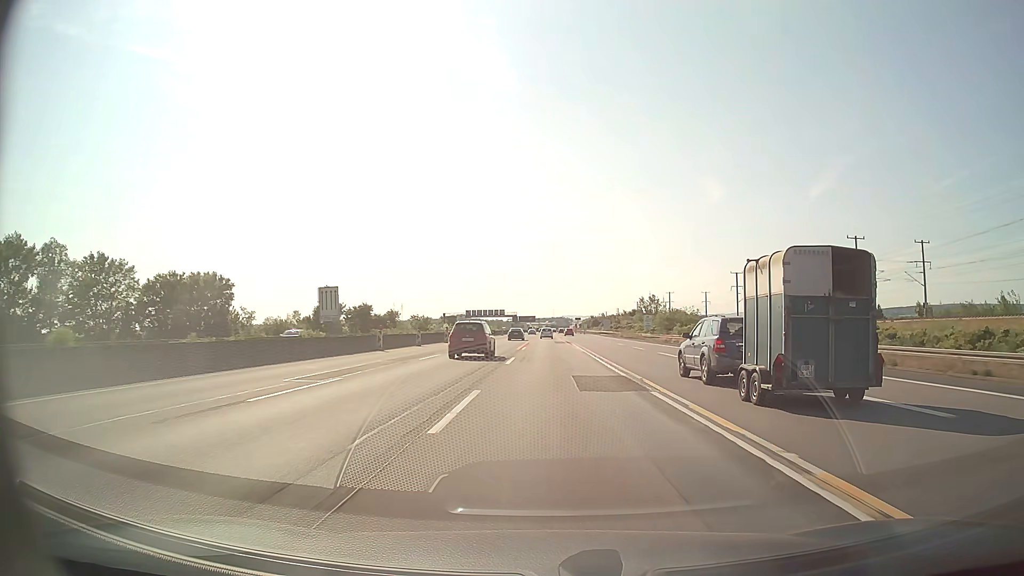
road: motorway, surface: asphalt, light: Day
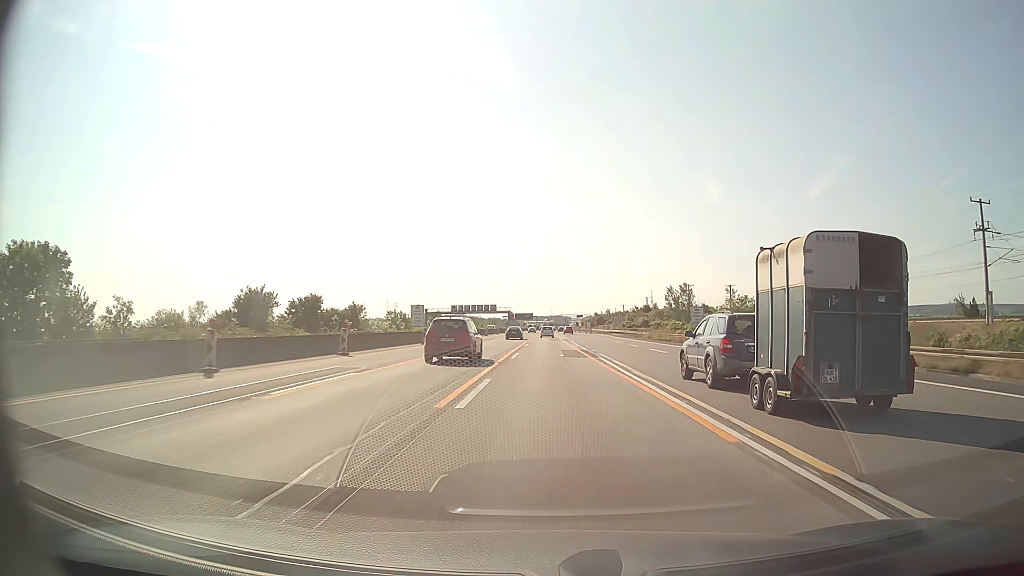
(0.0, +32.1) m; 0°
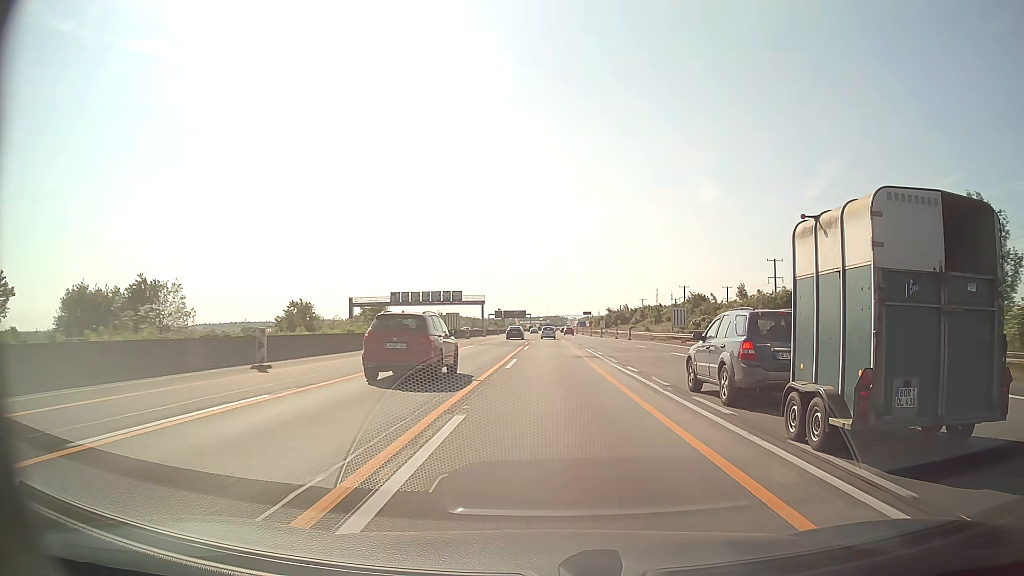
(+0.3, +75.5) m; 0°
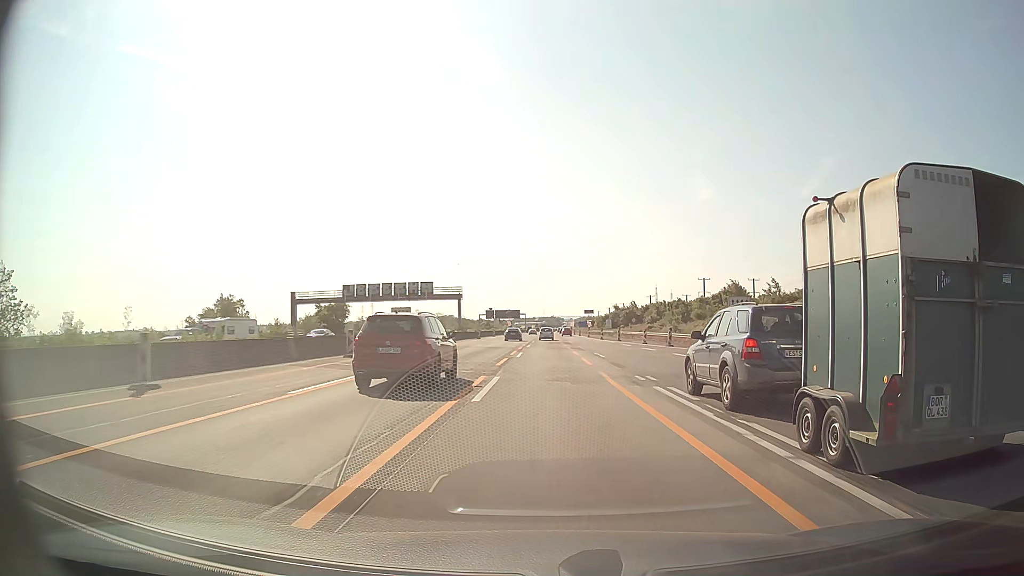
(+0.1, +27.8) m; 0°
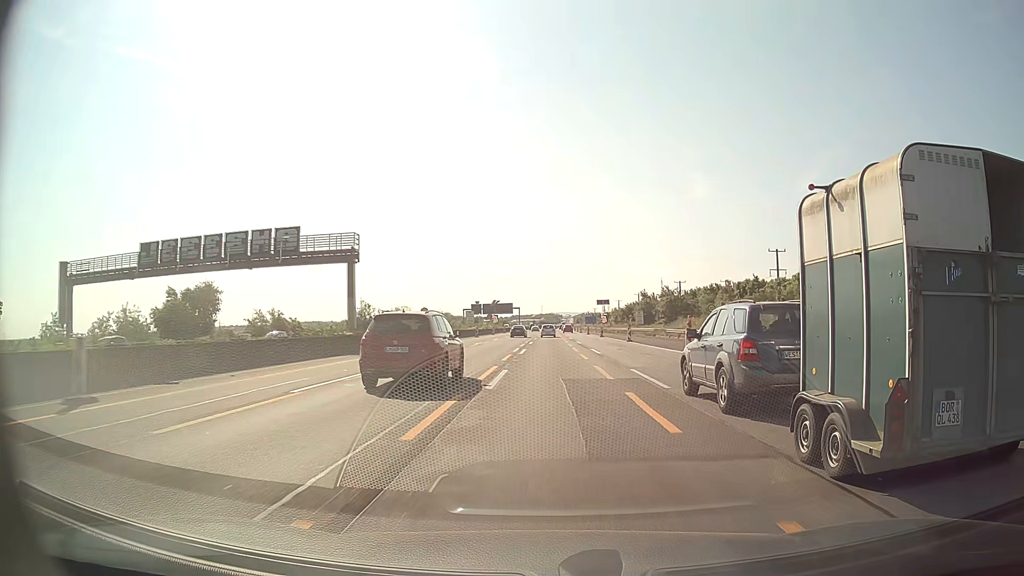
(+0.1, +52.2) m; 0°
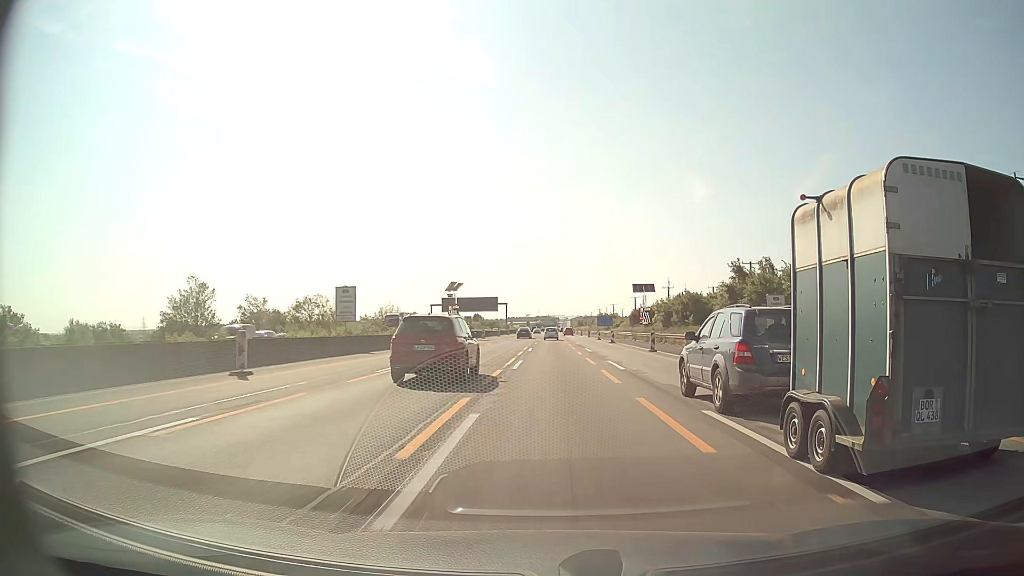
(+0.3, +63.3) m; 0°
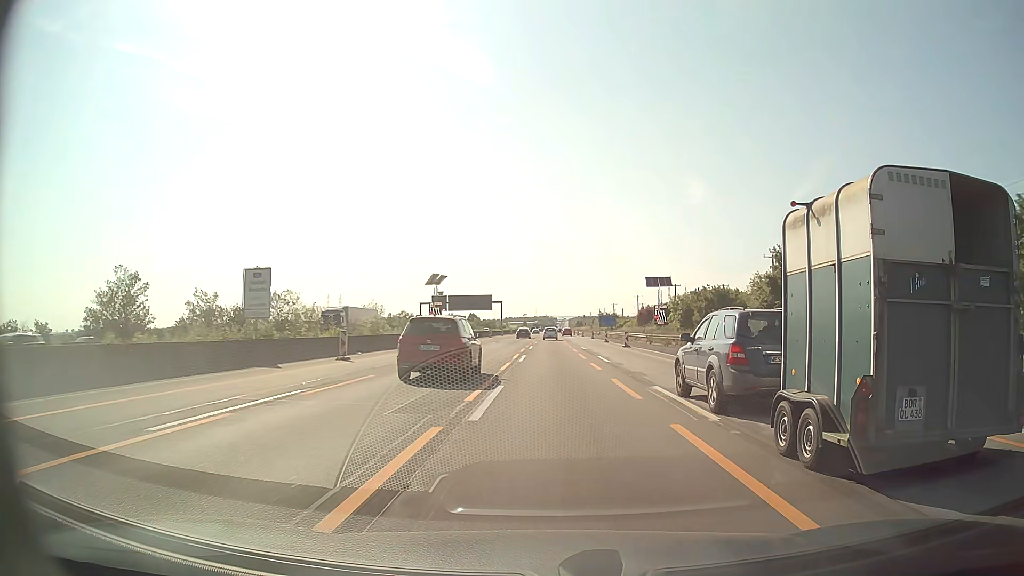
(0.0, +12.5) m; 0°
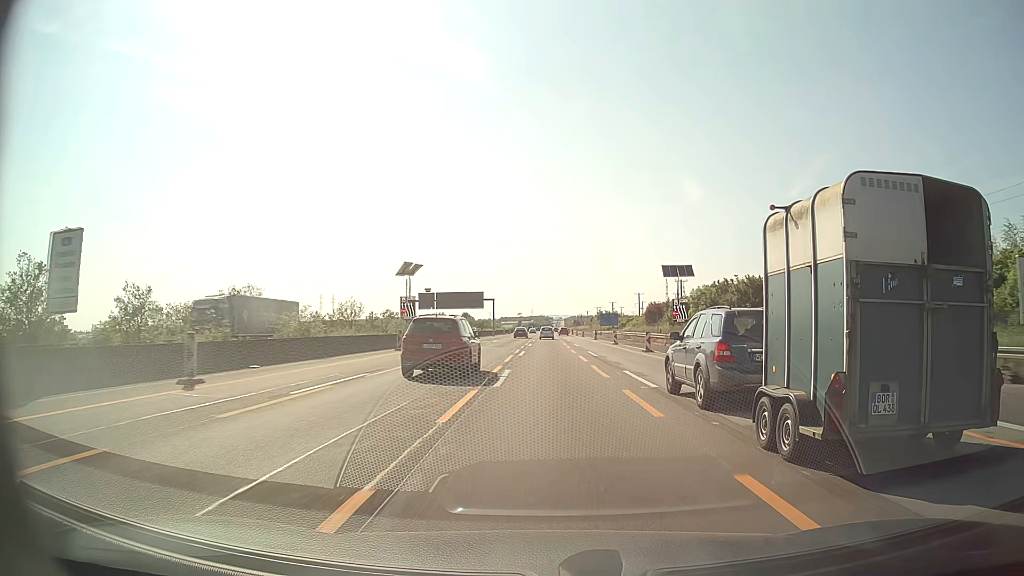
(0.0, +12.4) m; 0°
(0, +10) (0, +20) (0, +30) (0, +40) (0, +50) (+1, +60) (+1, +70) (+1, +80) (+2, +90) (+2, +100) m
